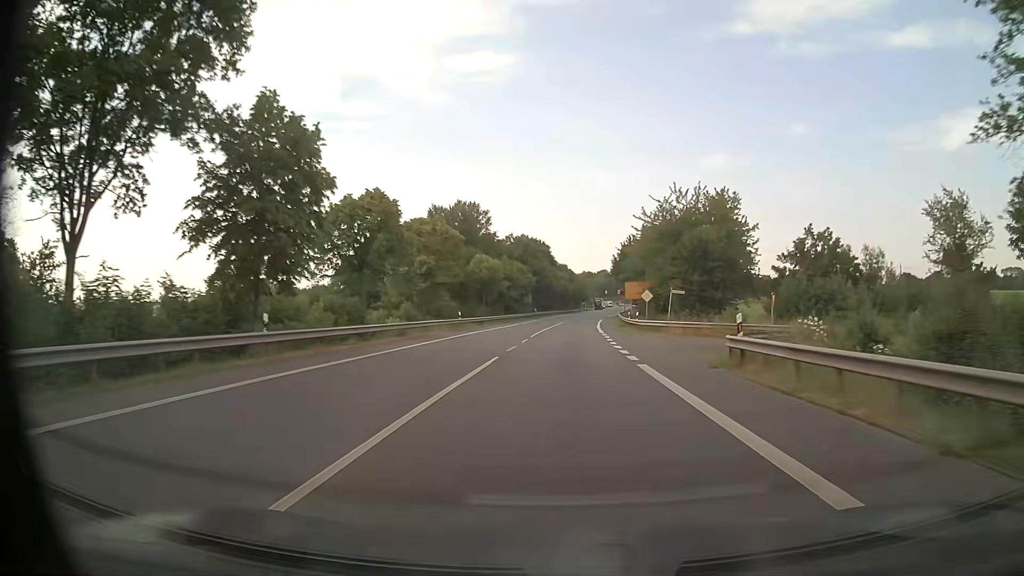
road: primary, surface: asphalt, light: Day
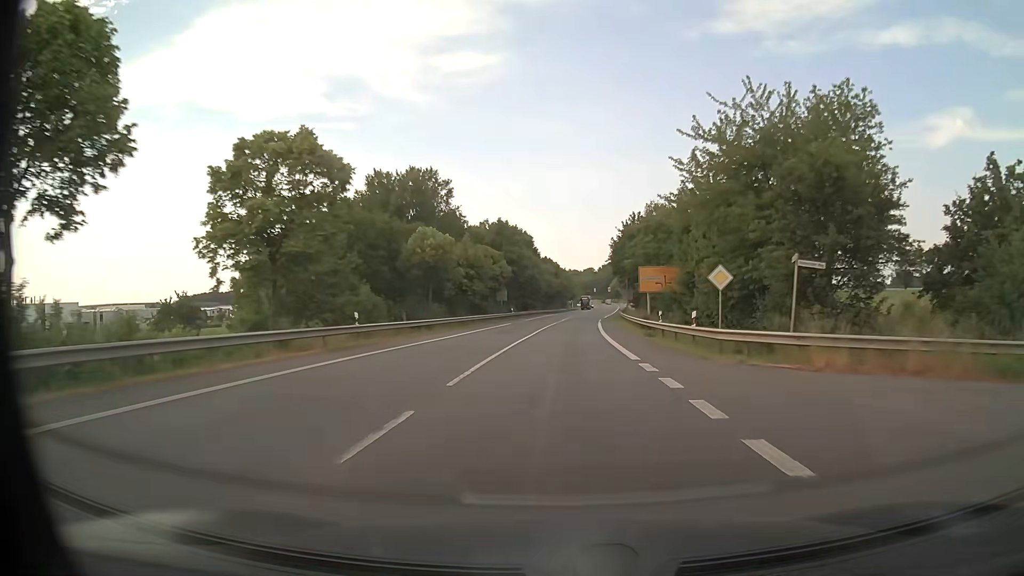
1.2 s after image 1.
(+0.2, +23.3) m; +1°
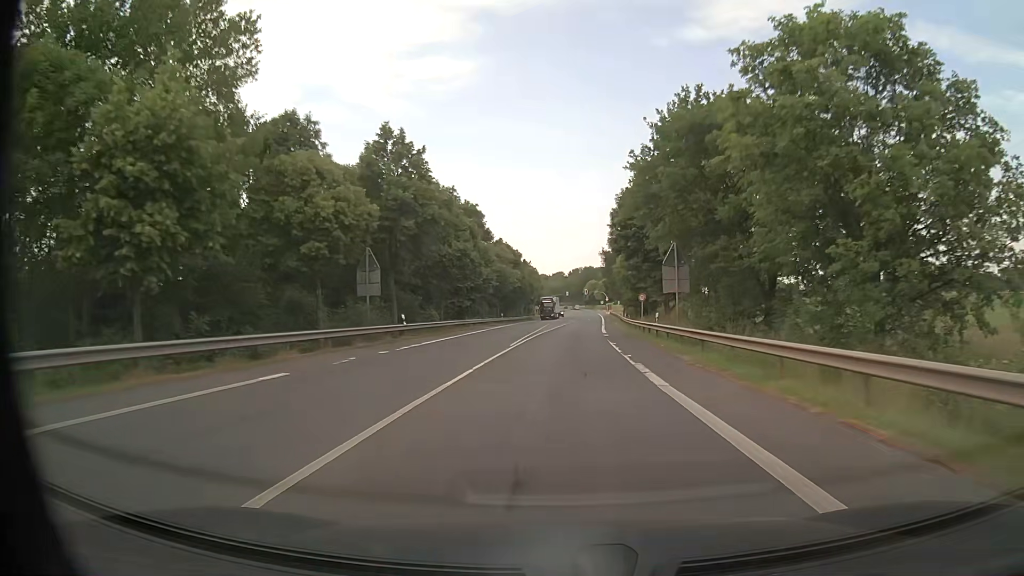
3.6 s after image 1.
(+1.1, +46.5) m; +3°
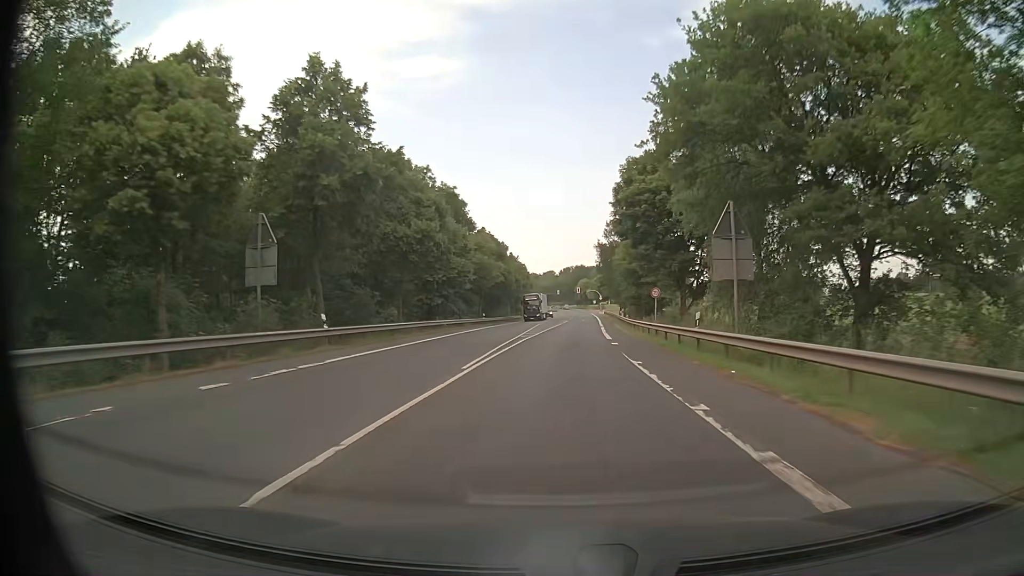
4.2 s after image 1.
(+0.1, +11.6) m; +1°
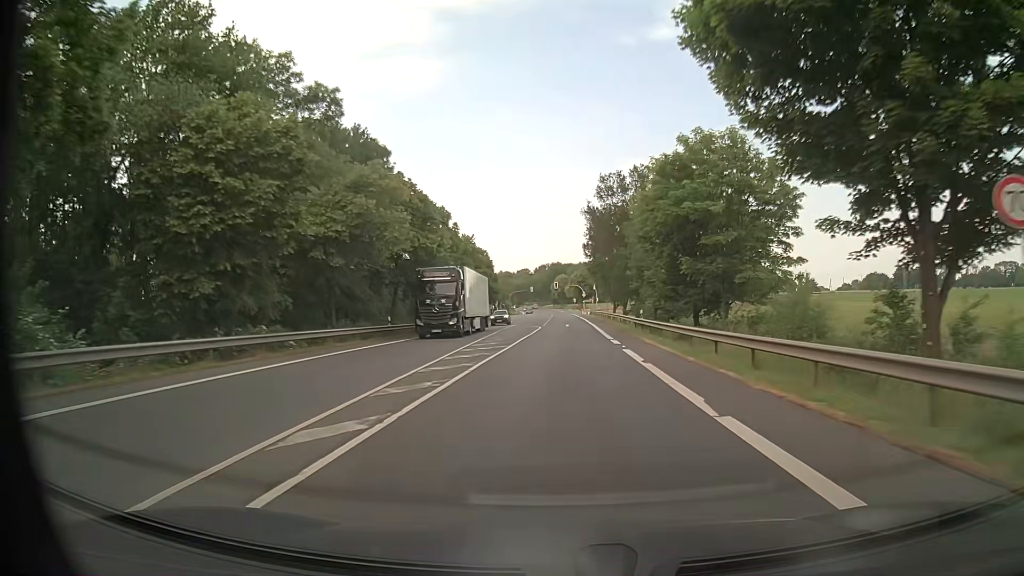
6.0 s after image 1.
(+0.6, +34.7) m; +2°
(0, +10) (0, +20) (0, +30) (+1, +40) (+1, +50) (+1, +60) (+1, +70) (+1, +80) (+1, +90) (+1, +100) m
